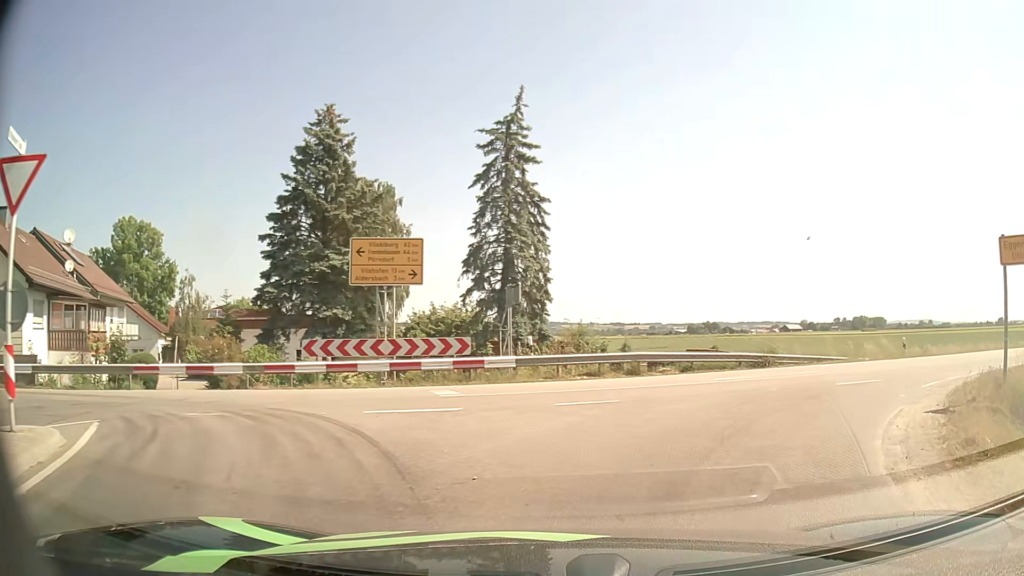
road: secondary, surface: asphalt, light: Day
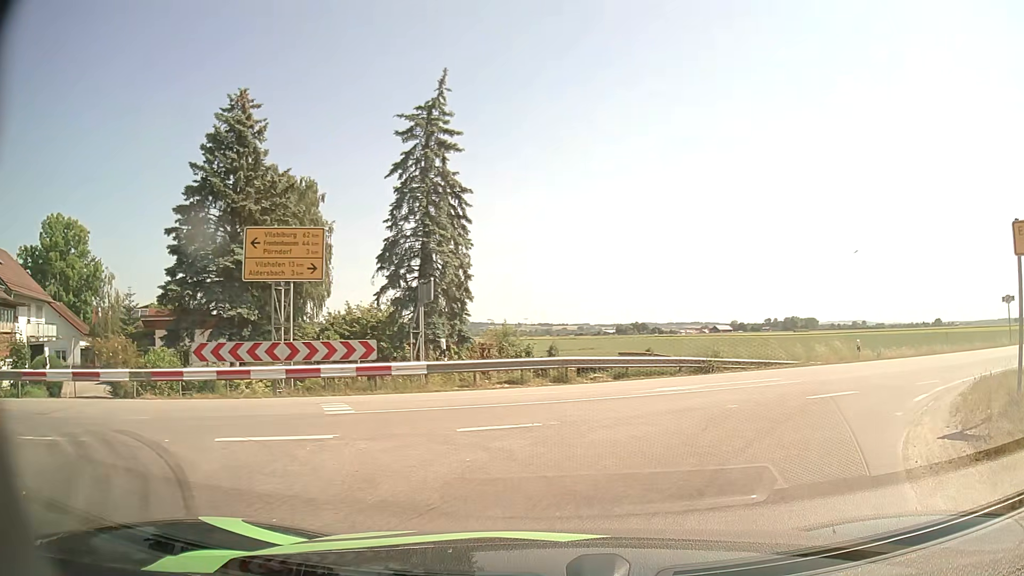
(+0.1, +2.3) m; +5°
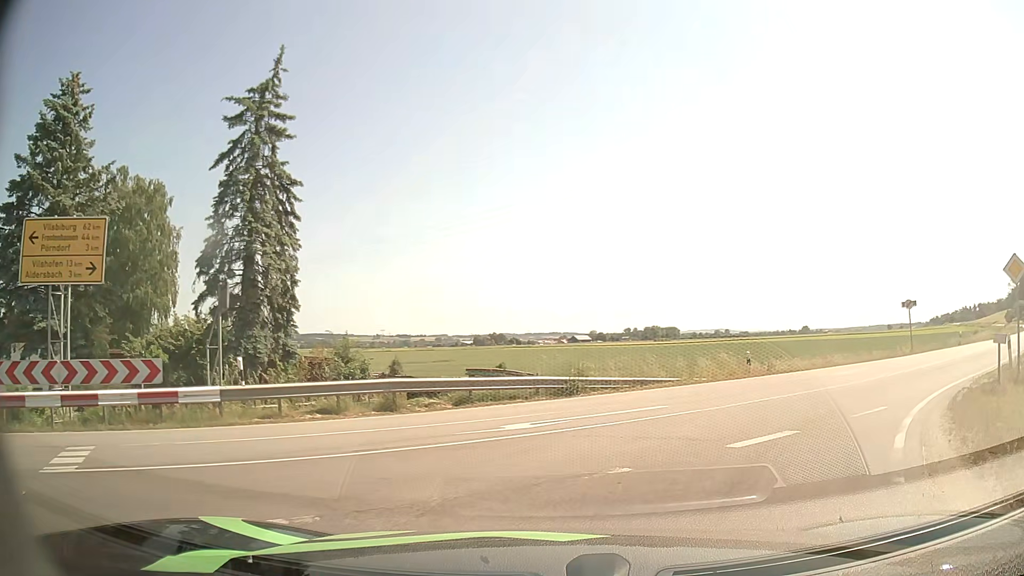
(+0.4, +3.9) m; +13°
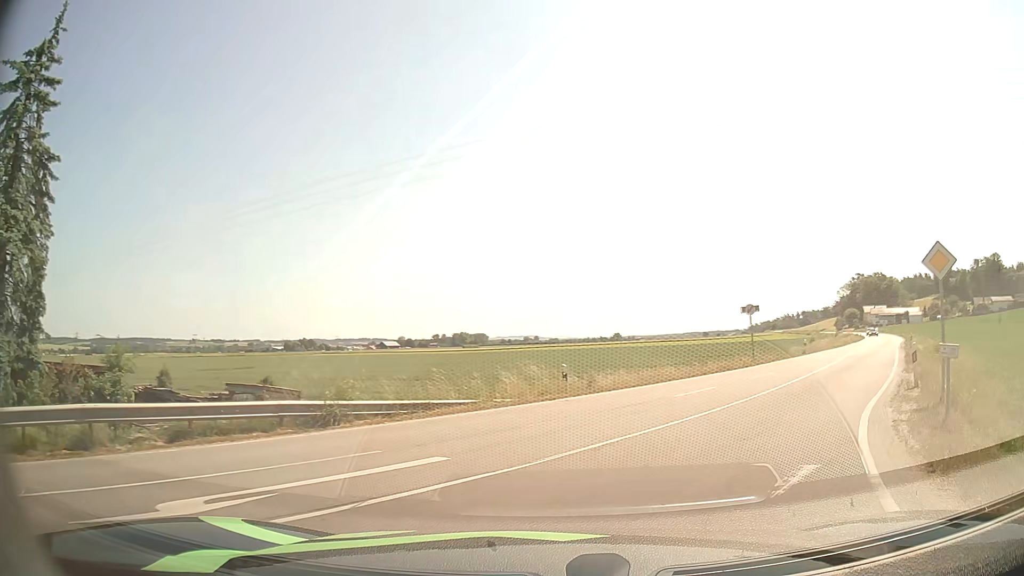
(+0.7, +4.9) m; +16°
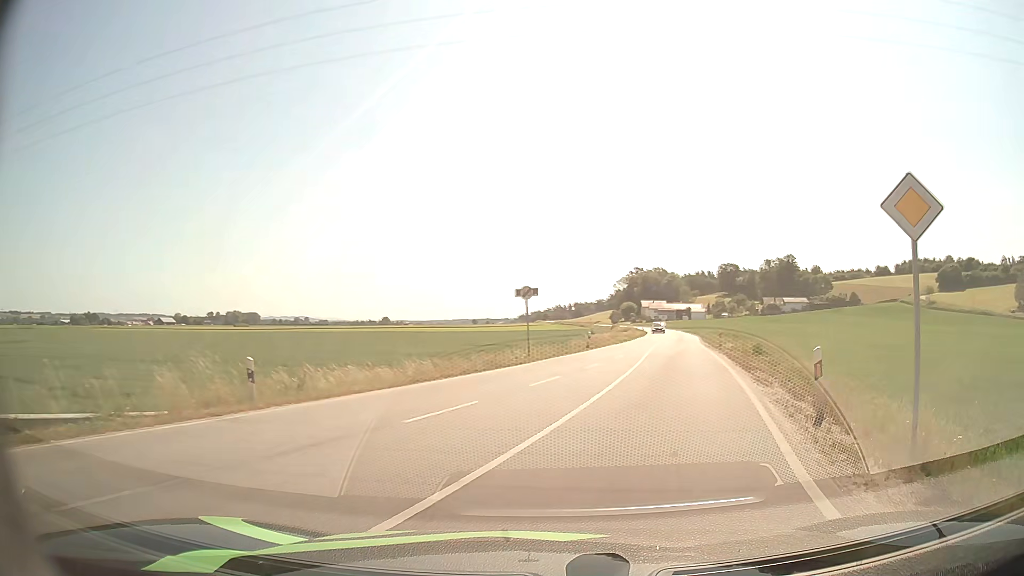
(+1.2, +7.1) m; +19°
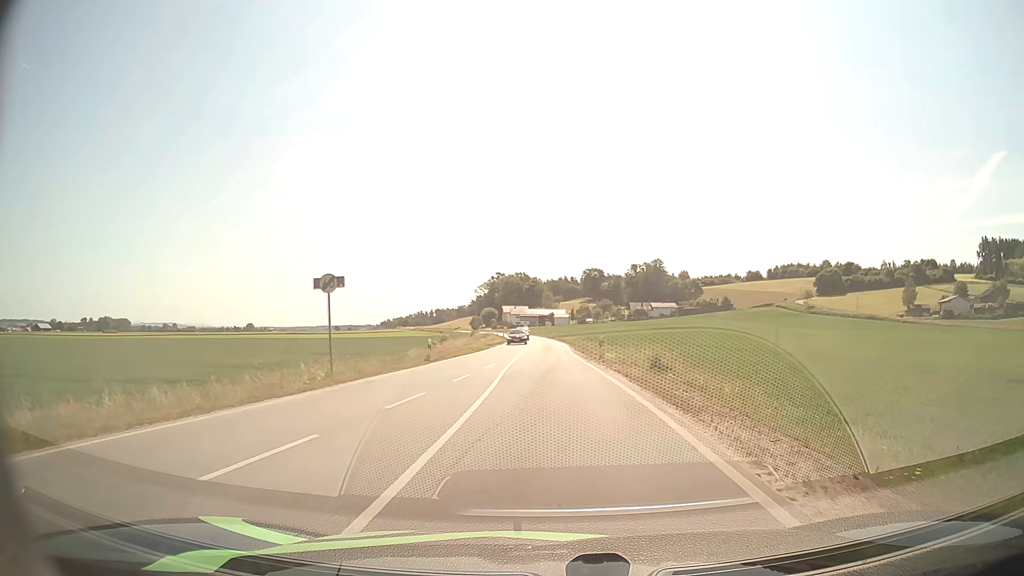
(+1.3, +9.8) m; +12°
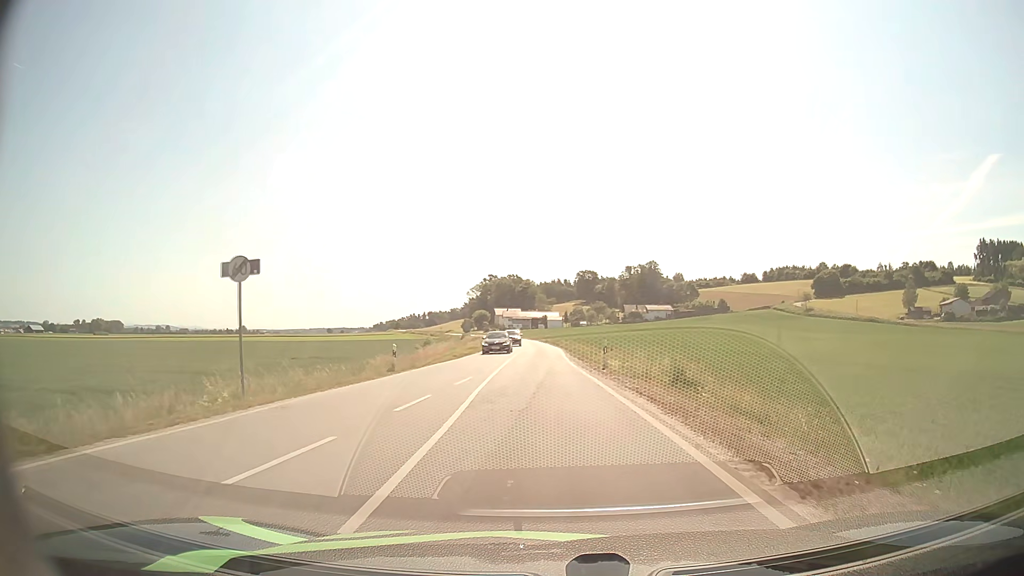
(0.0, +6.1) m; 0°
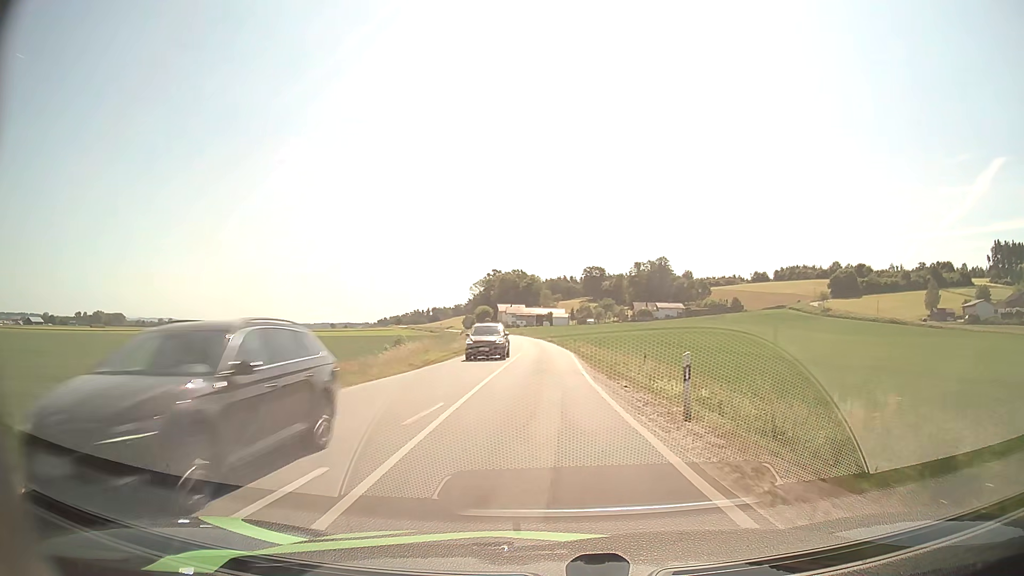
(-0.1, +14.5) m; 0°
(0, +10) (0, +20) (0, +30) (0, +40) (0, +50) (-1, +60) (-1, +70) (-2, +80) (-2, +90) (-3, +100) m
